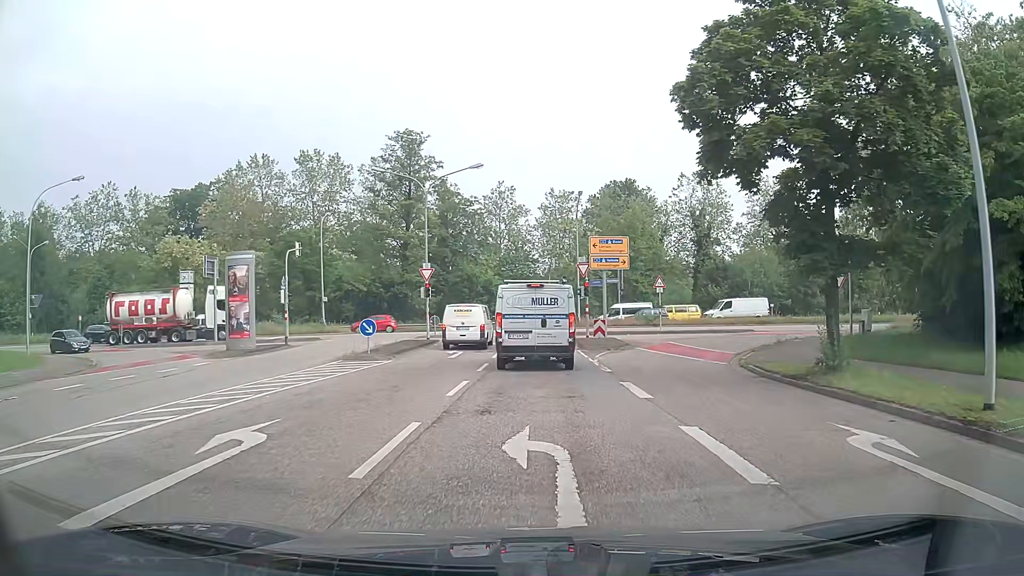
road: unclassified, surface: asphalt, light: Day
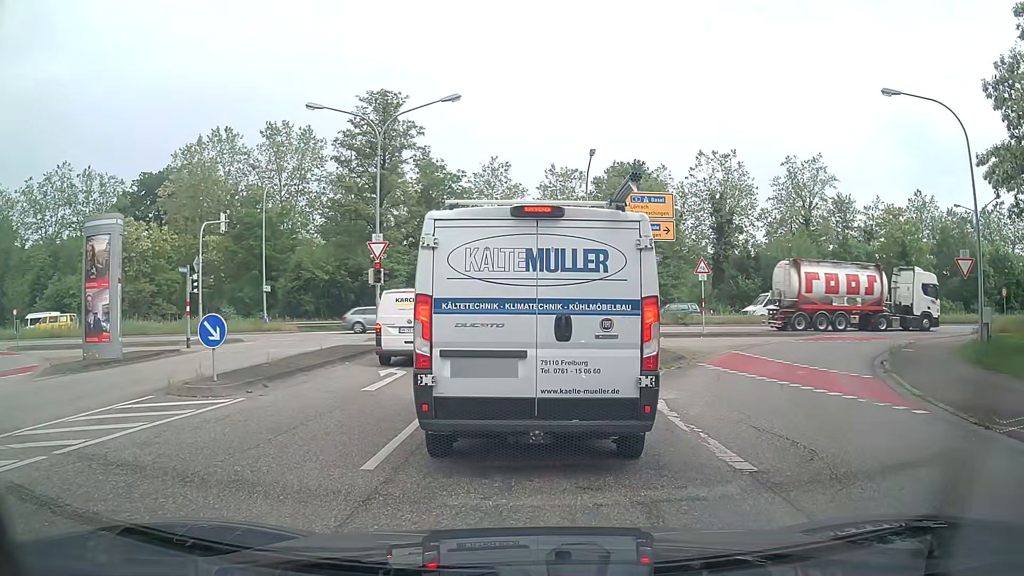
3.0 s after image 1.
(0.0, +11.0) m; +1°
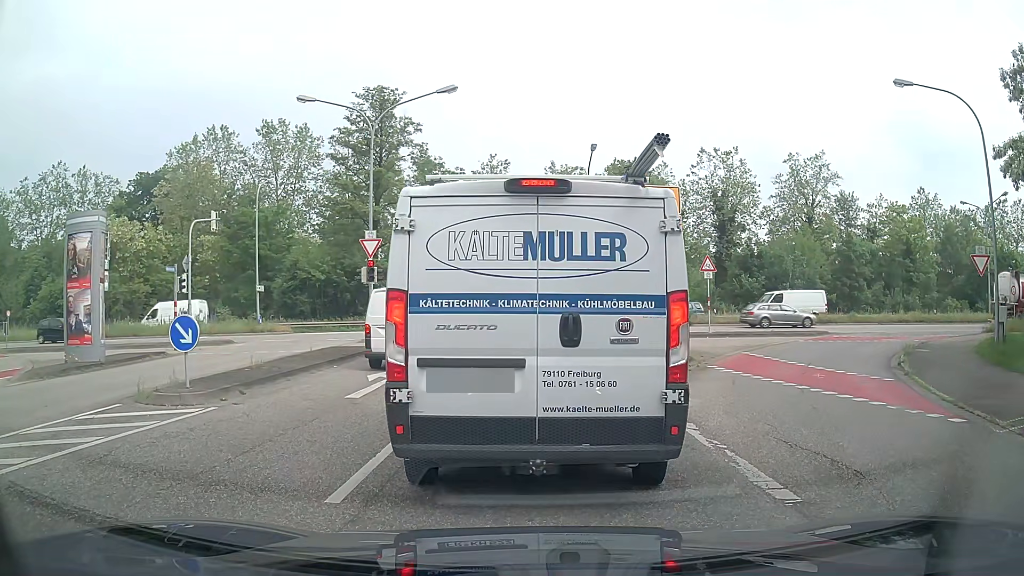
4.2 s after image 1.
(0.0, +1.0) m; 0°
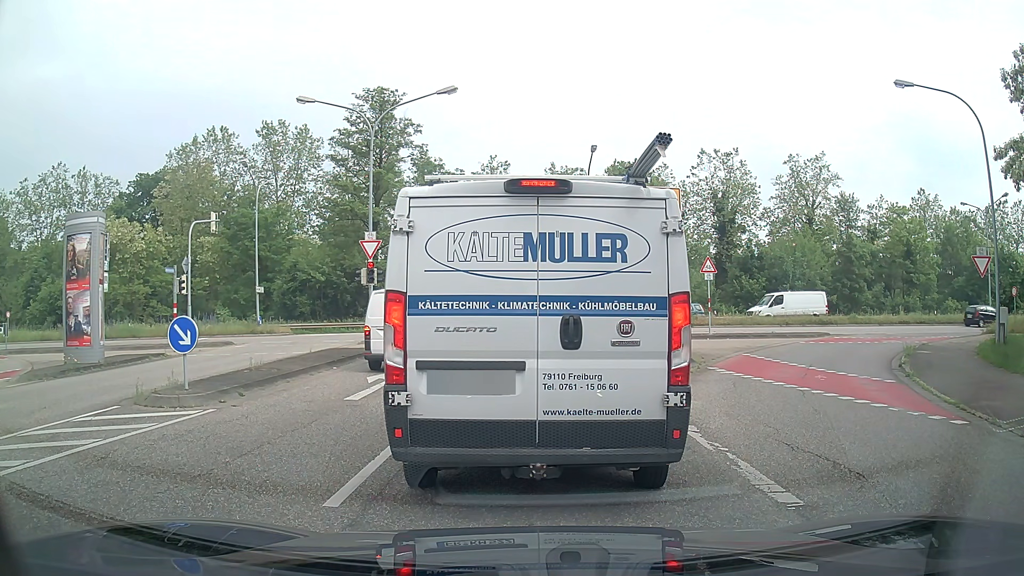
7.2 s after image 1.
(0.0, +0.1) m; 0°
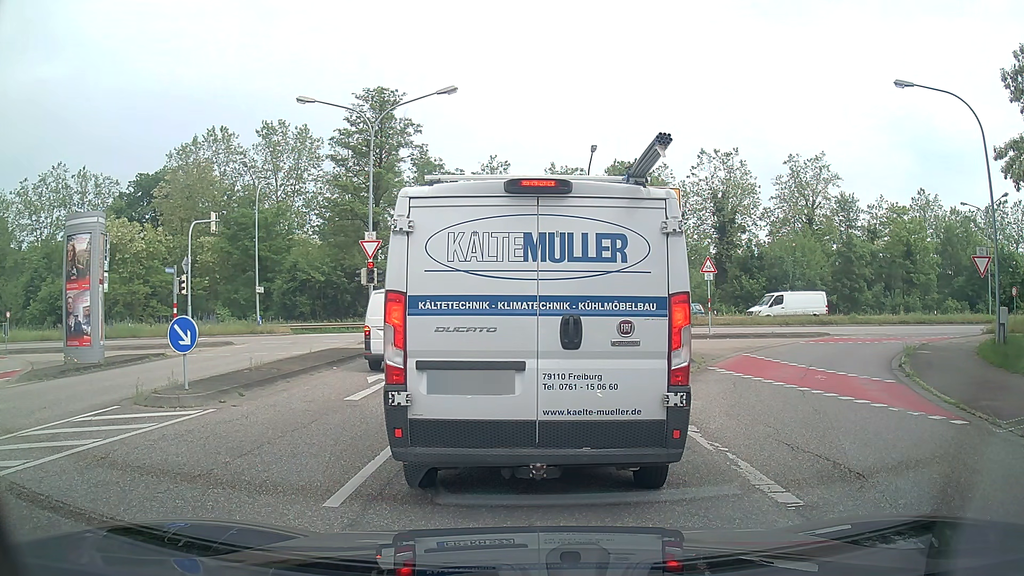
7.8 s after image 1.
(0.0, 0.0) m; 0°
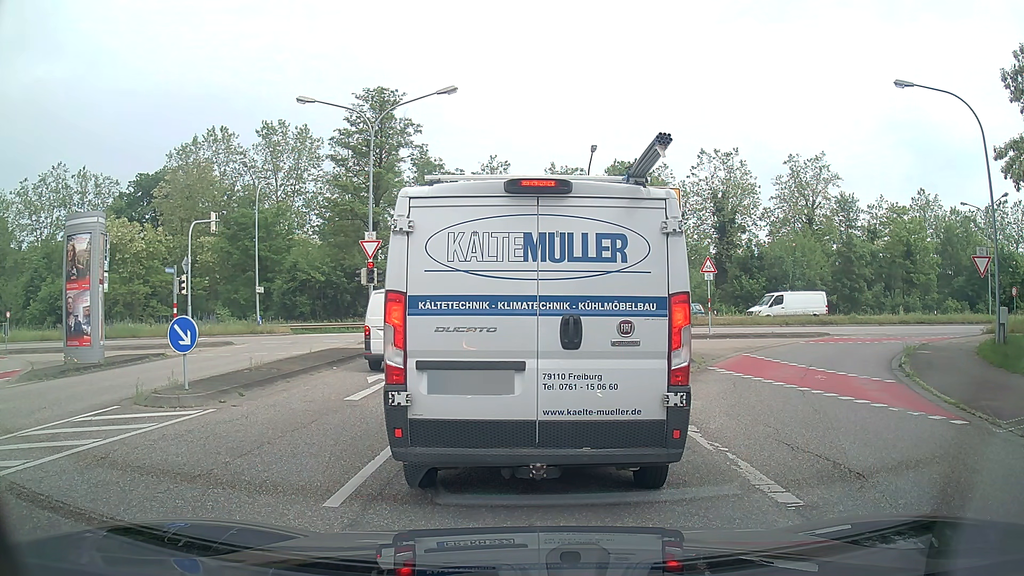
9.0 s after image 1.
(0.0, 0.0) m; 0°
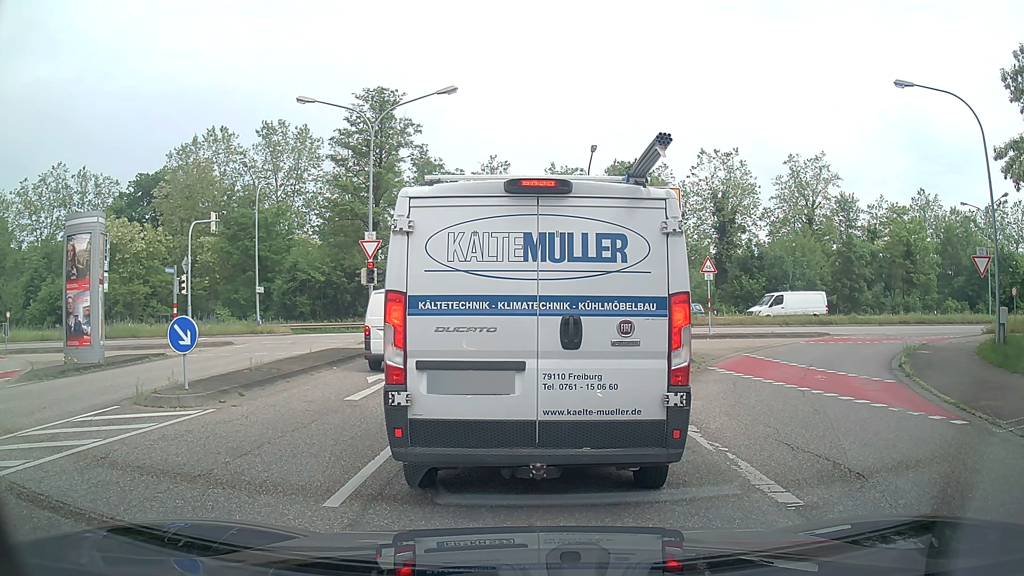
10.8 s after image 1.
(0.0, 0.0) m; 0°
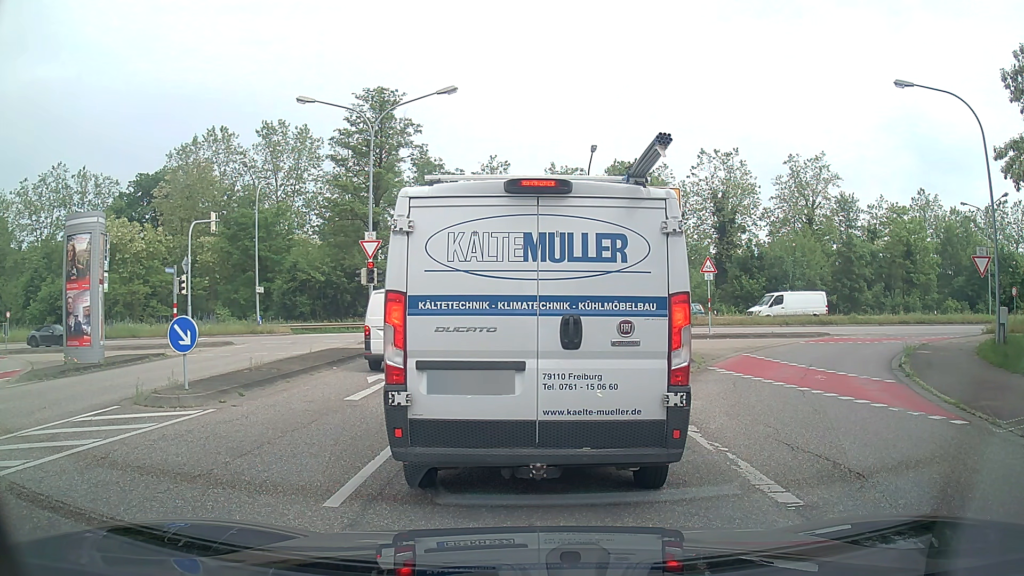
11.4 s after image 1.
(0.0, 0.0) m; 0°
(0, +10) (0, +20) (0, +30) (-2, +40) (-9, +47) (-19, +49) (-29, +48) (-39, +47) (-48, +46) (-58, +44) m
